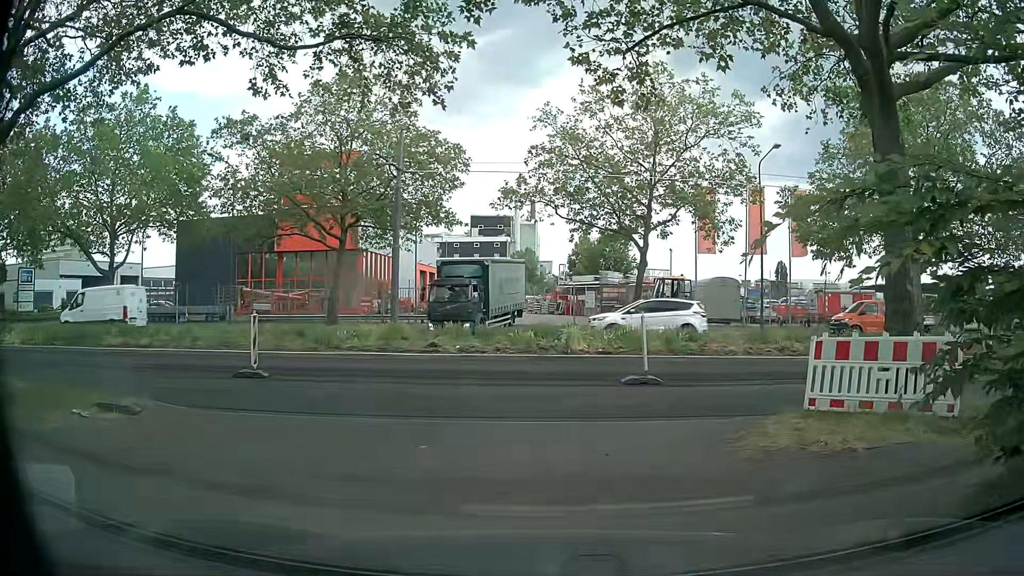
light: Day
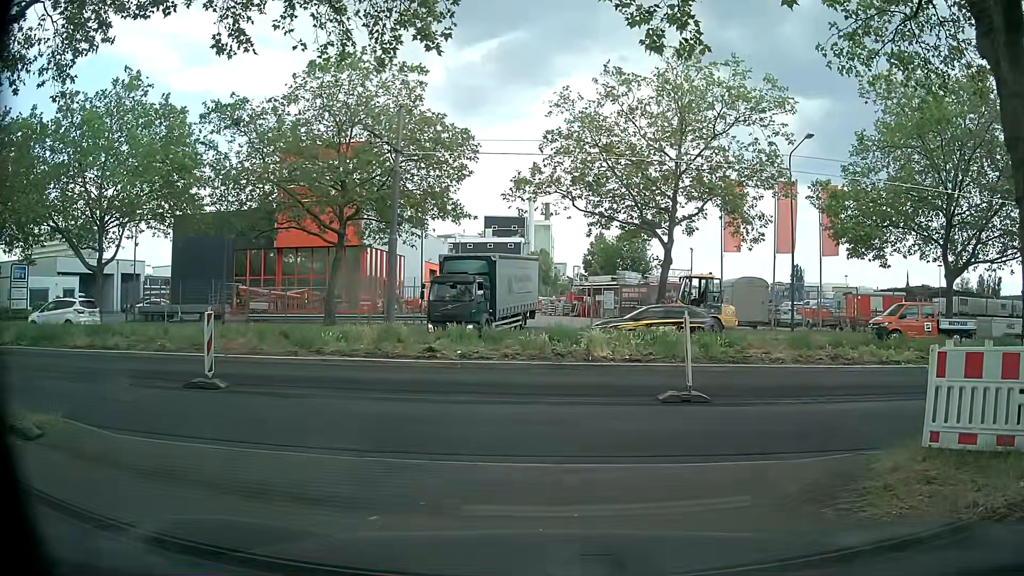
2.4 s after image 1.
(0.0, +2.7) m; 0°
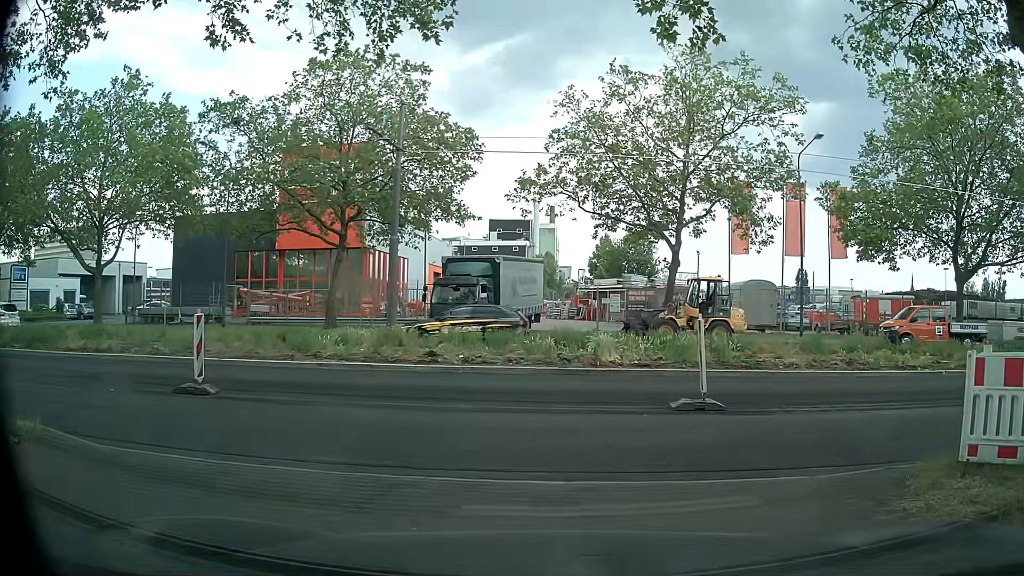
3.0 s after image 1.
(0.0, +0.6) m; 0°
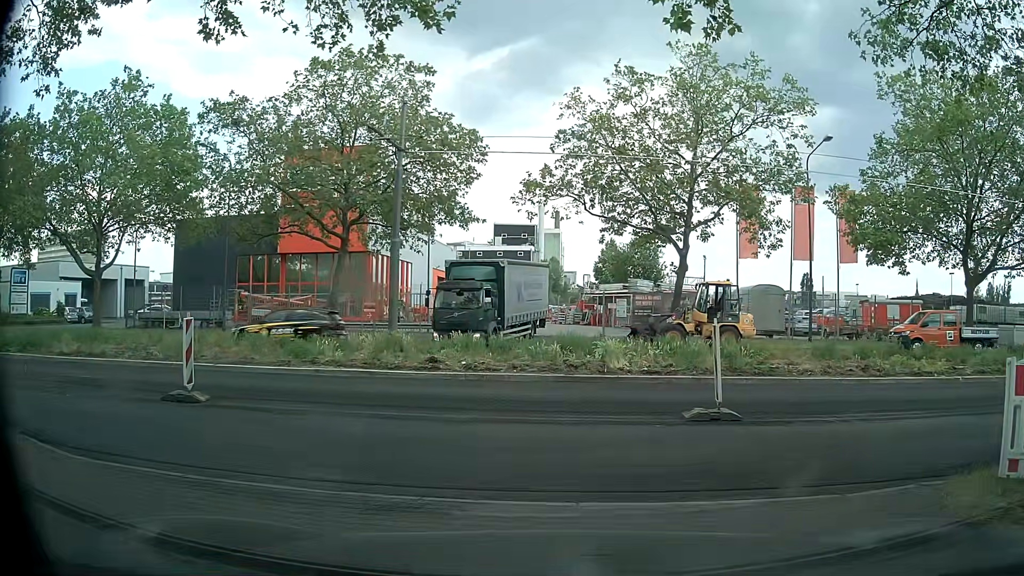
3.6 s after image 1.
(0.0, +0.5) m; 0°
